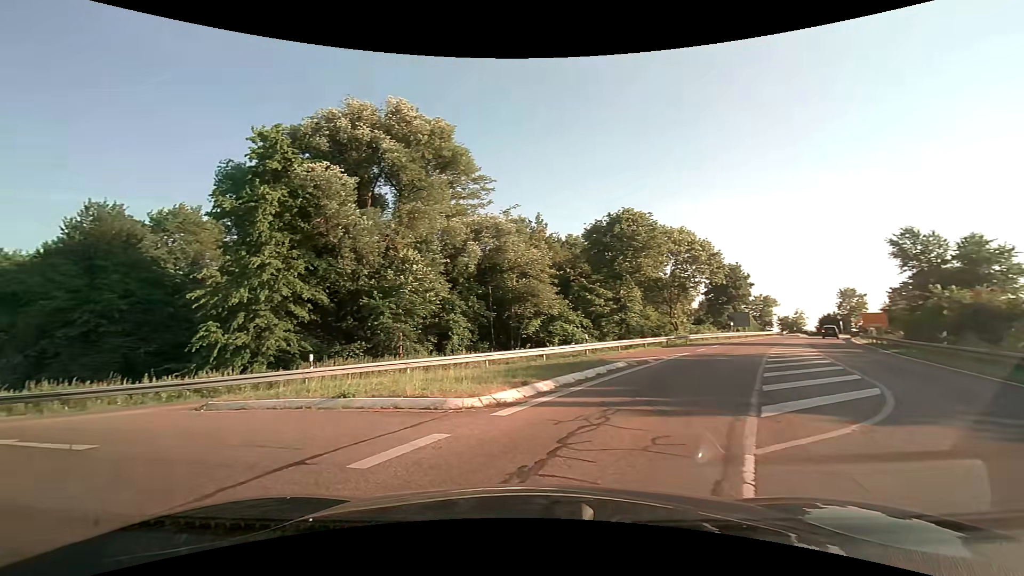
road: secondary_link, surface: asphalt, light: Day
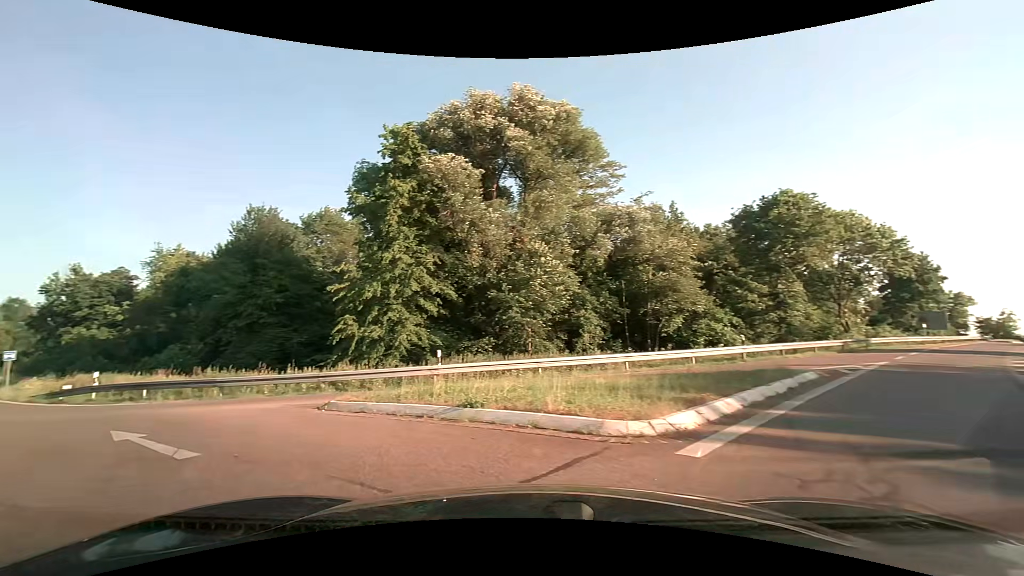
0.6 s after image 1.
(-0.3, +2.5) m; -14°
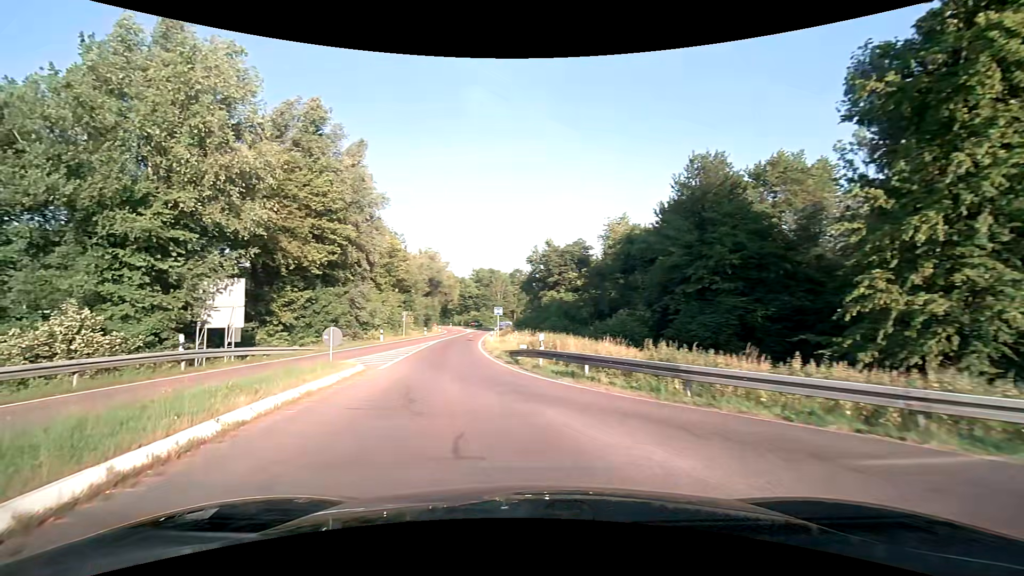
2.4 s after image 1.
(-4.5, +9.3) m; -46°
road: trunk_link
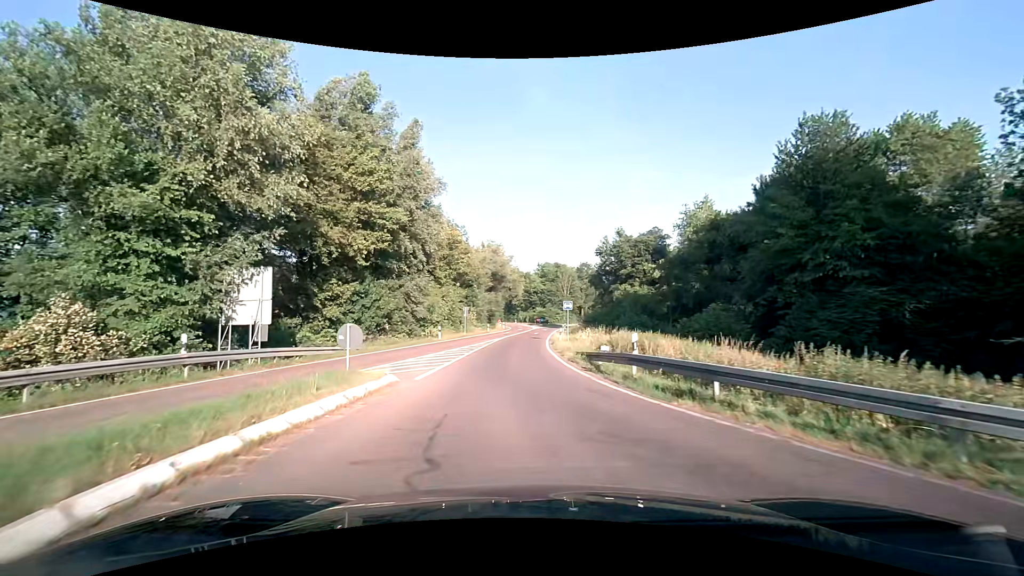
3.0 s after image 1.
(-0.4, +4.7) m; -7°
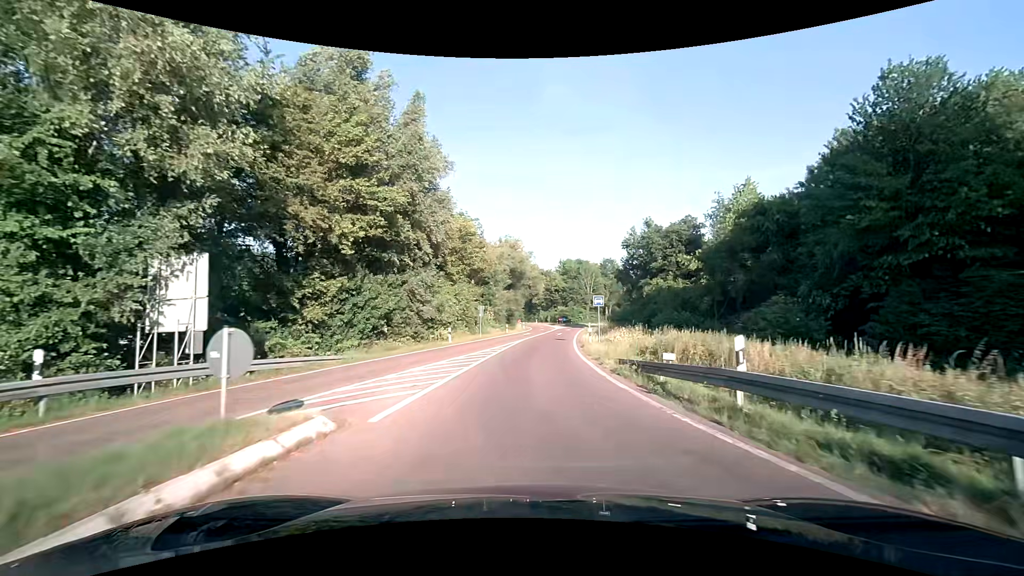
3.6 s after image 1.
(-0.2, +5.4) m; -2°
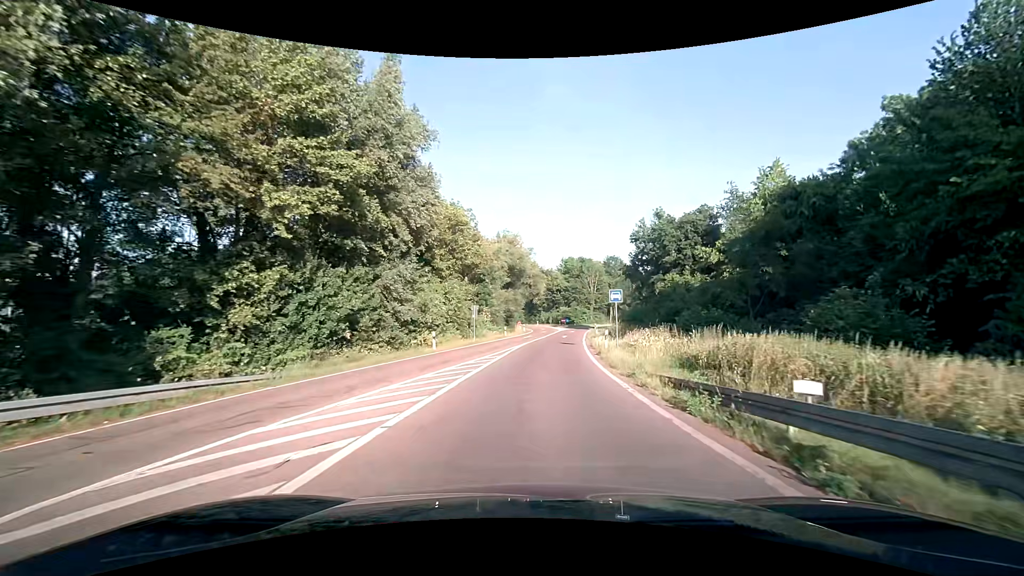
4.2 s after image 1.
(0.0, +6.0) m; 0°
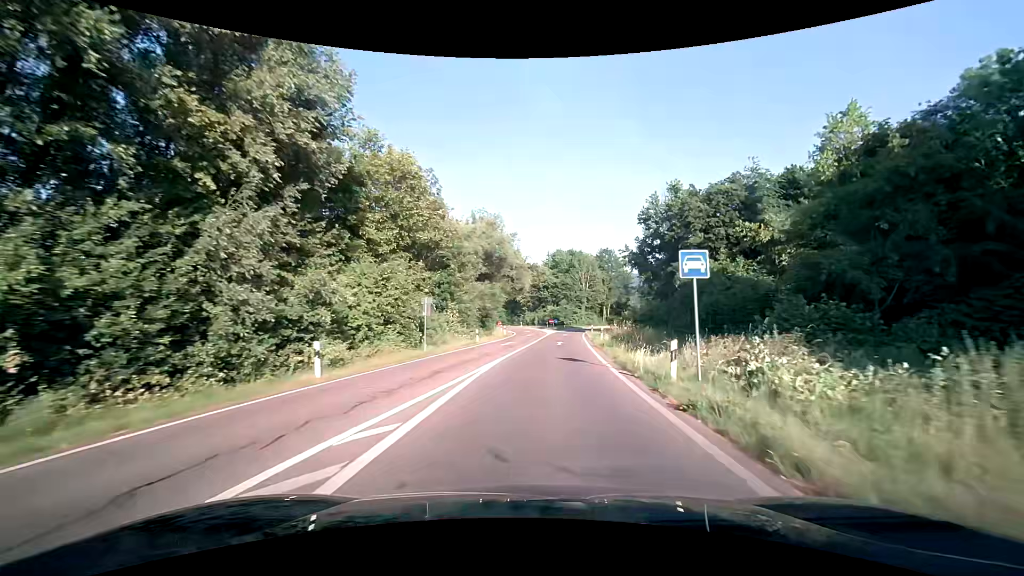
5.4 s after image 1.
(+0.2, +13.8) m; +2°
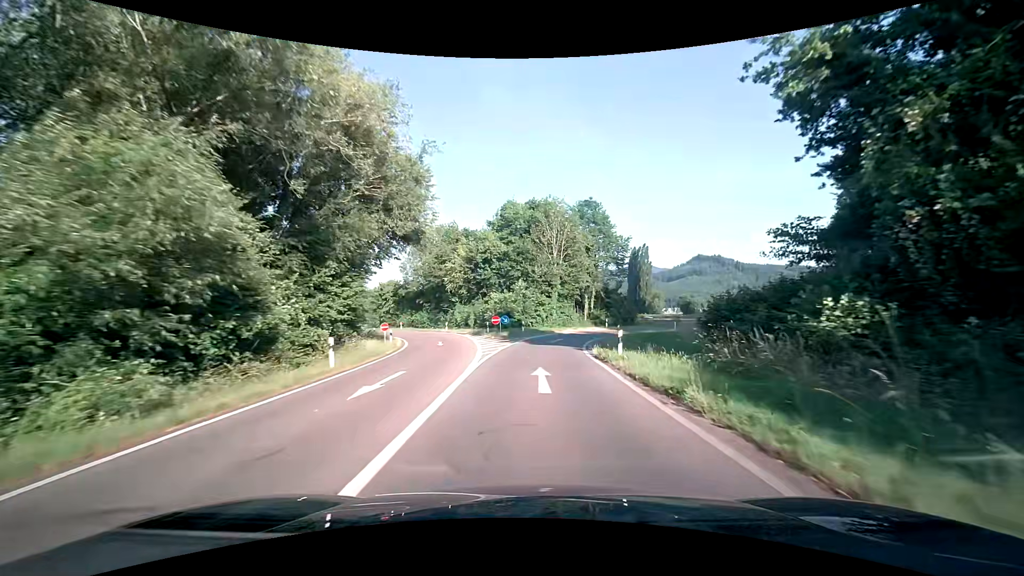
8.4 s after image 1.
(+2.4, +40.7) m; +6°
(0, +10) (0, +20) (+1, +30) (+4, +40) (+8, +49) (+14, +56) (+22, +63) (+31, +67) (+40, +70) (+50, +70) m
